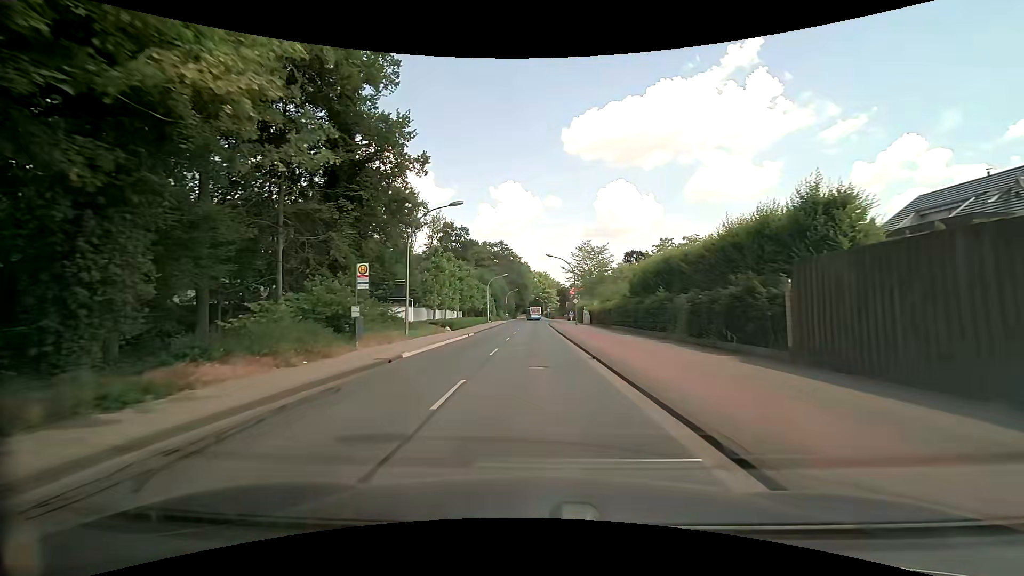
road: tertiary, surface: asphalt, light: Day
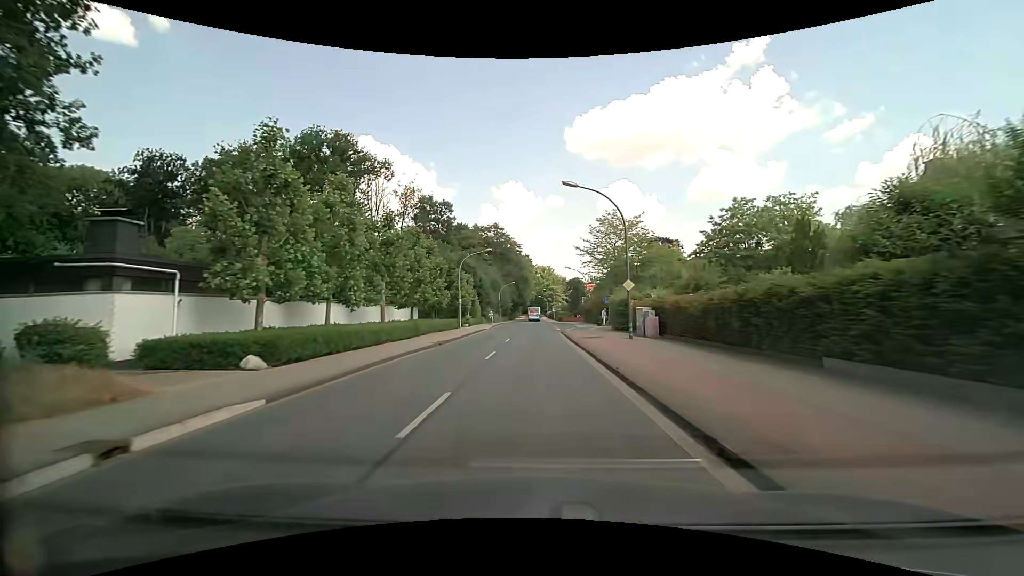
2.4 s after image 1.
(-0.1, +30.4) m; -1°
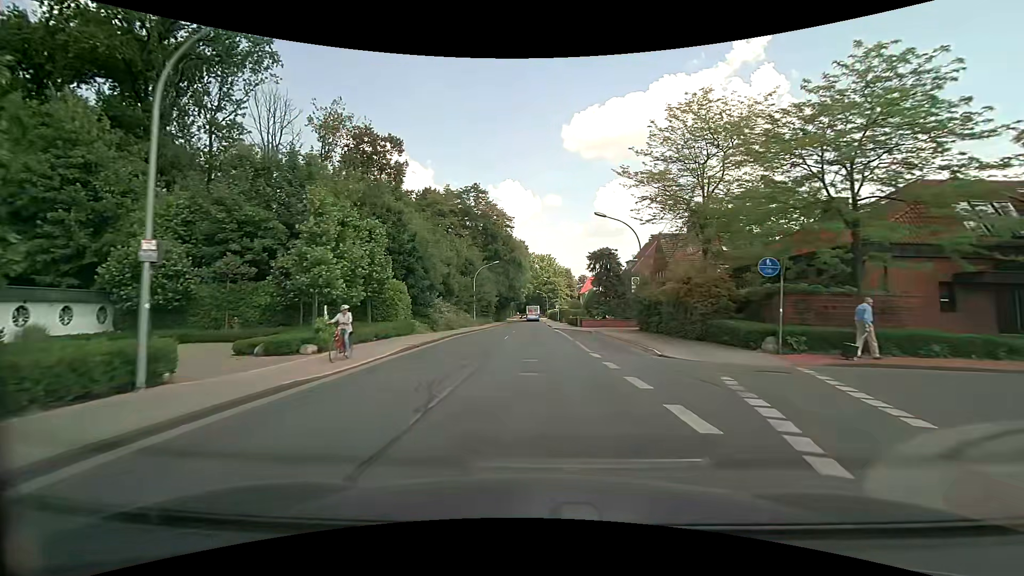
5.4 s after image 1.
(+0.3, +38.0) m; 0°
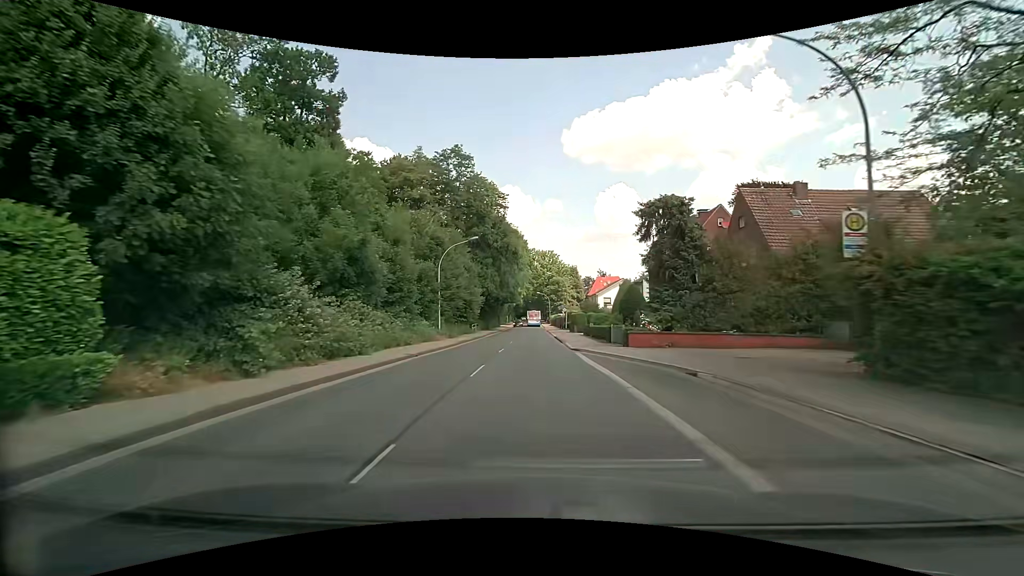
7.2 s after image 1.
(+0.1, +22.8) m; 0°
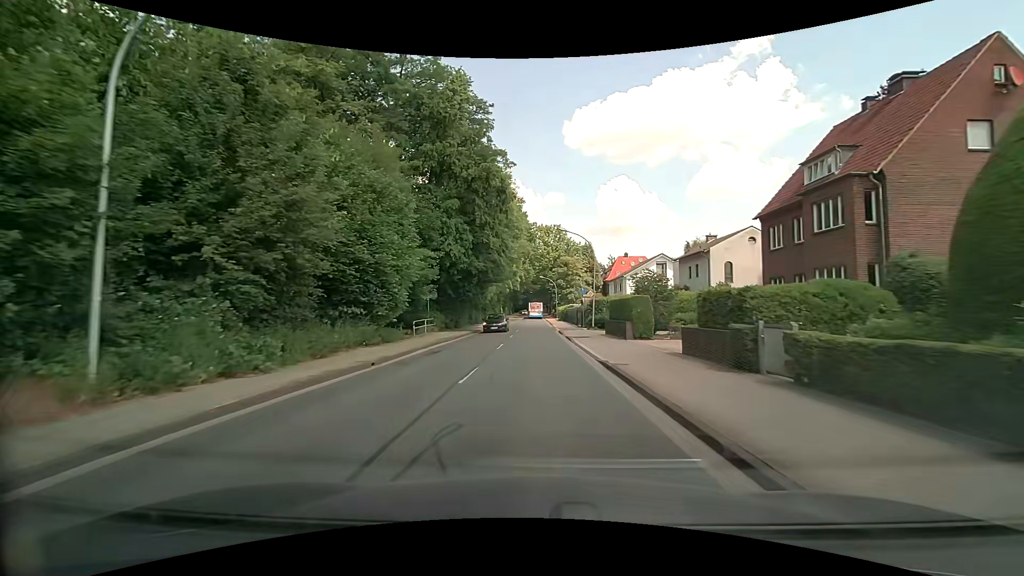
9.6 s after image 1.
(-0.2, +30.5) m; 0°
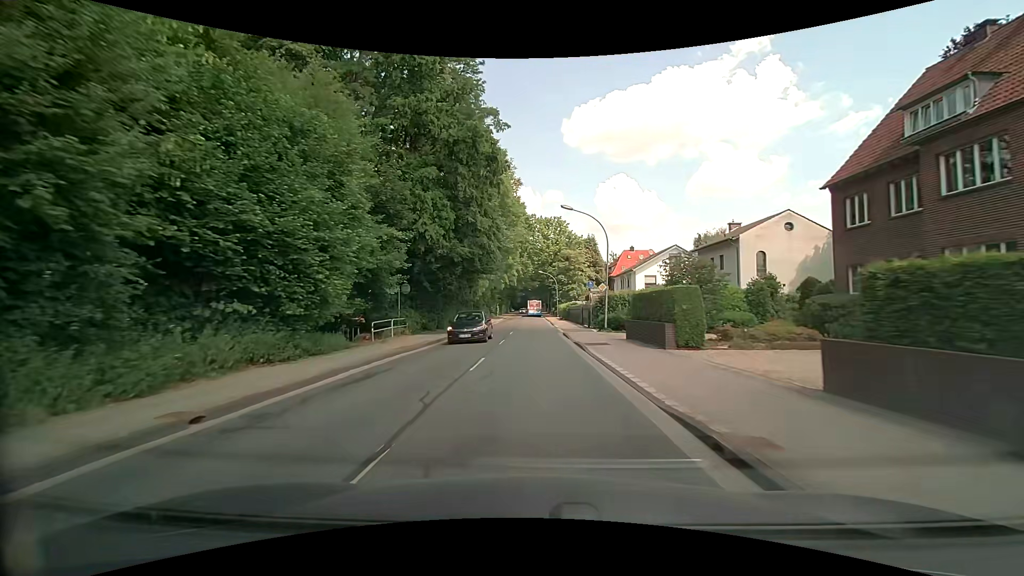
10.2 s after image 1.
(0.0, +7.7) m; 0°
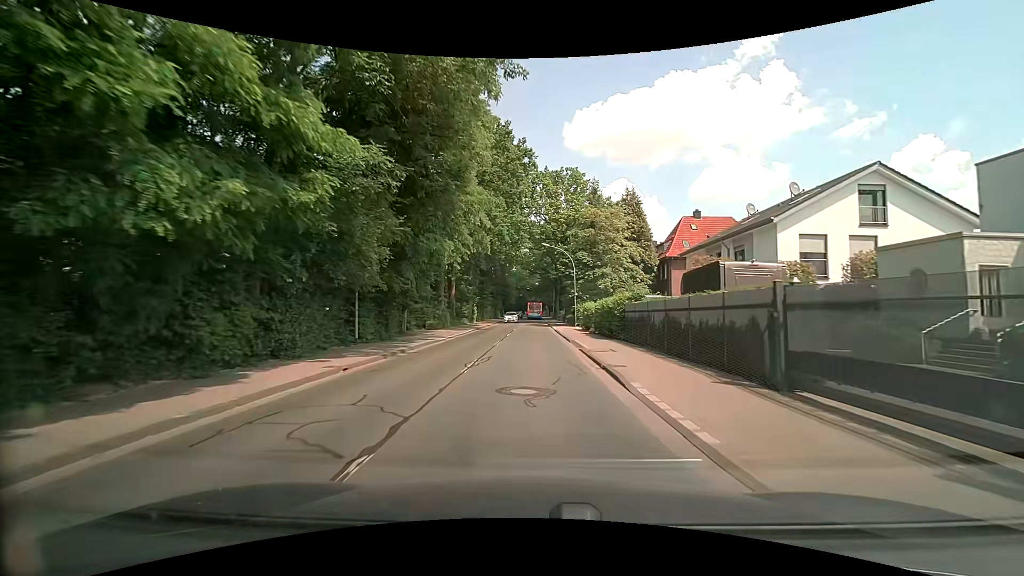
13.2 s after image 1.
(+0.1, +38.2) m; 0°
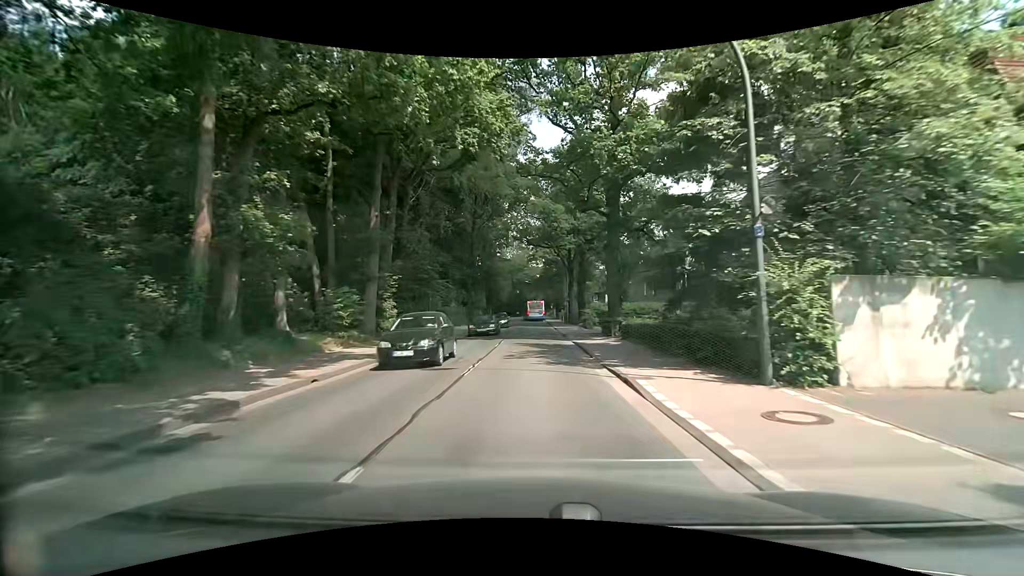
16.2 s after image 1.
(0.0, +38.0) m; 0°
(0, +10) (0, +20) (0, +30) (0, +40) (0, +50) (0, +60) (0, +70) (0, +80) (-1, +90) (-2, +100) m
